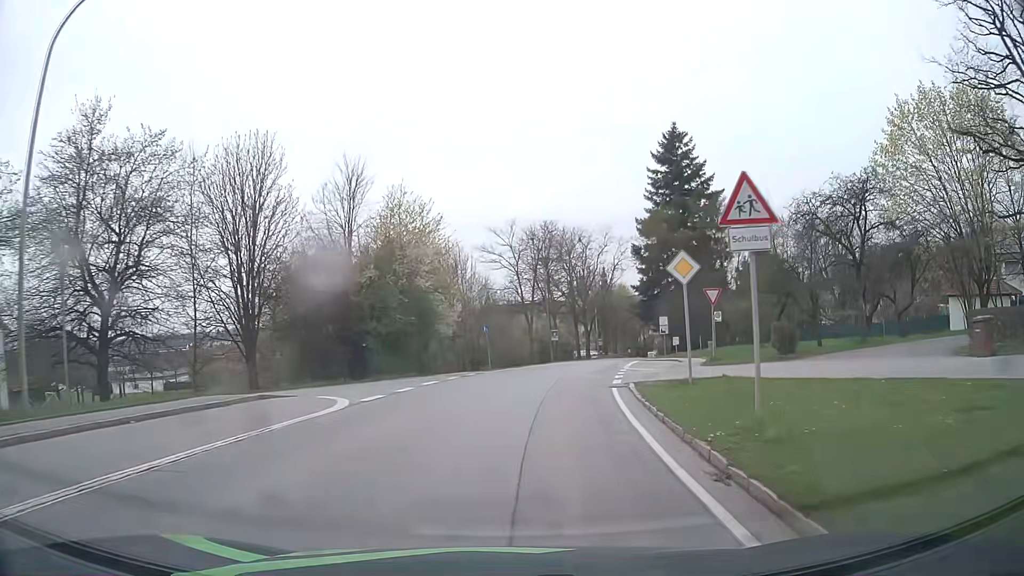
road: secondary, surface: asphalt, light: Day
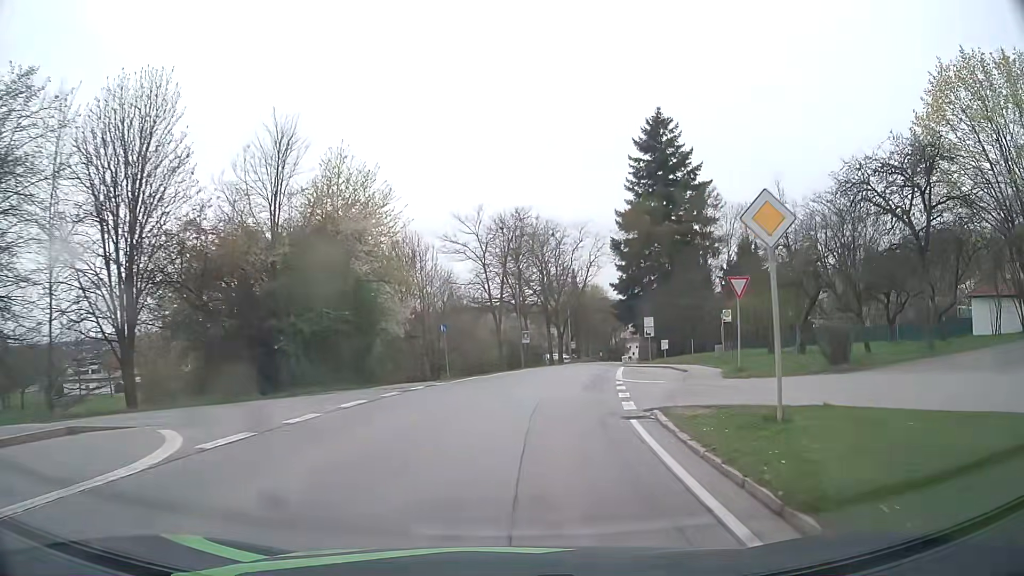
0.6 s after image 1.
(+0.1, +7.0) m; +2°
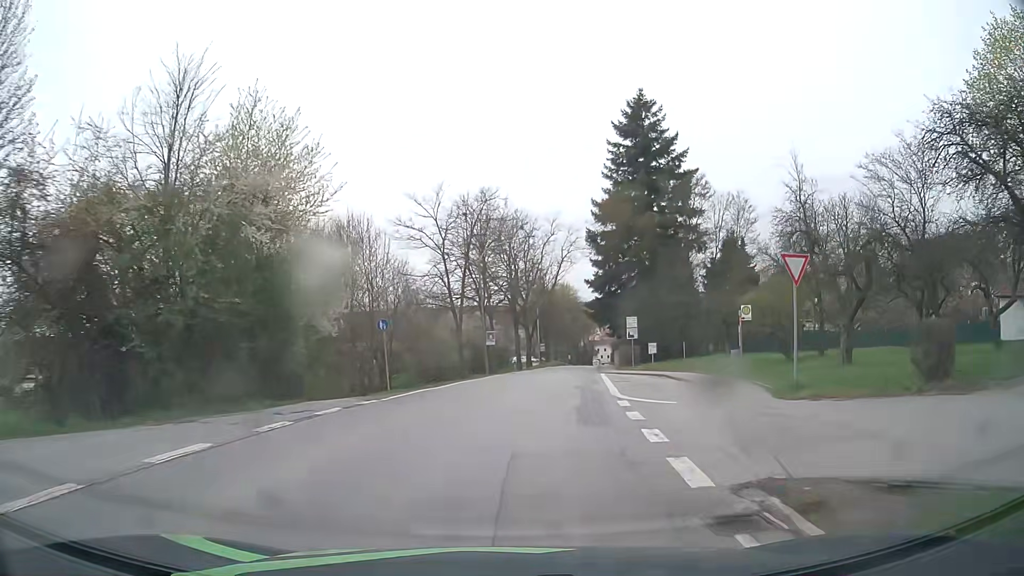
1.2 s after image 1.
(+0.2, +6.9) m; +3°
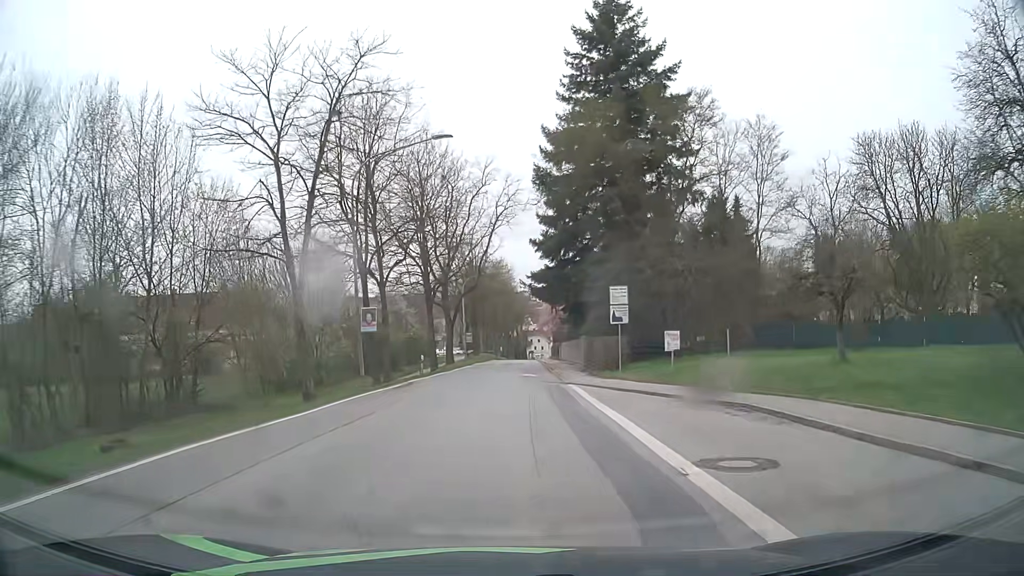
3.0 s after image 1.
(+1.2, +20.3) m; +6°
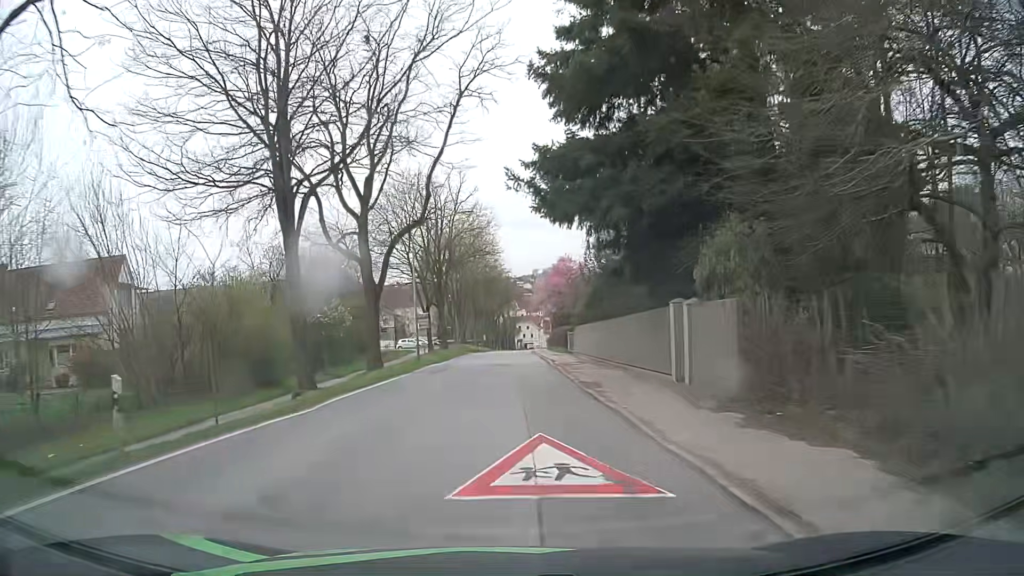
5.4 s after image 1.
(+0.5, +27.2) m; +2°
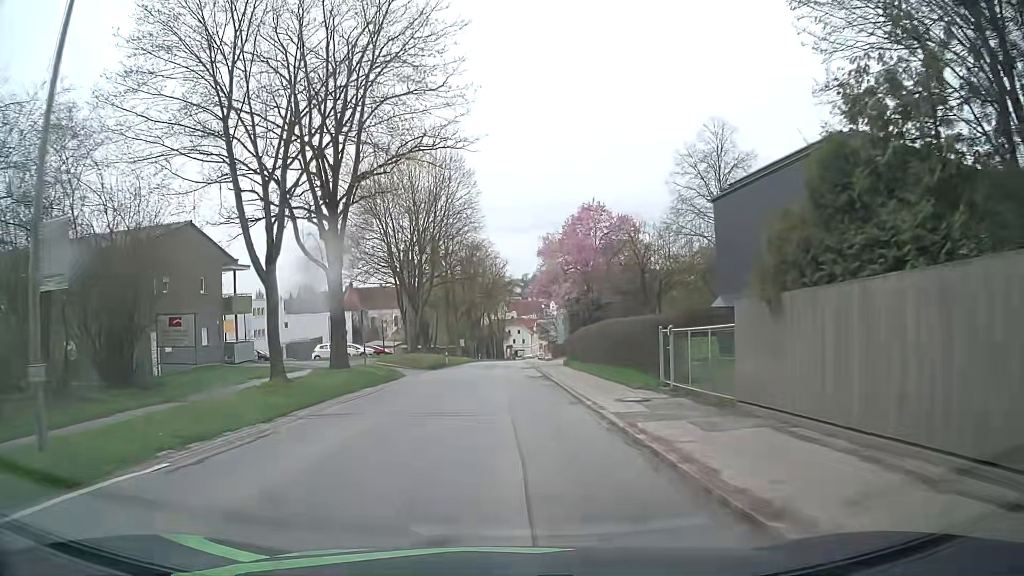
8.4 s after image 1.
(-0.1, +34.7) m; +1°
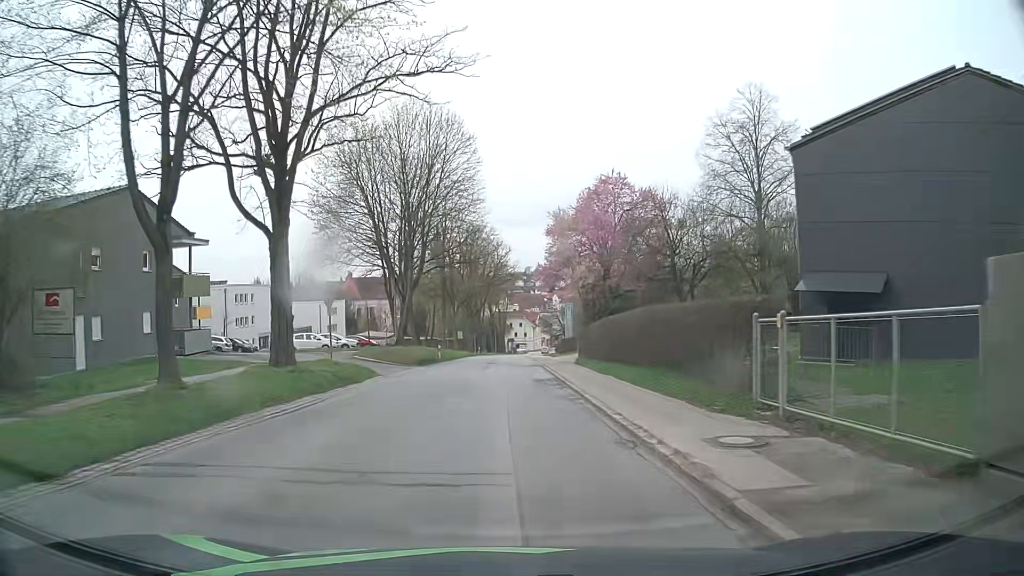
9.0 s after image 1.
(-0.1, +7.0) m; -1°
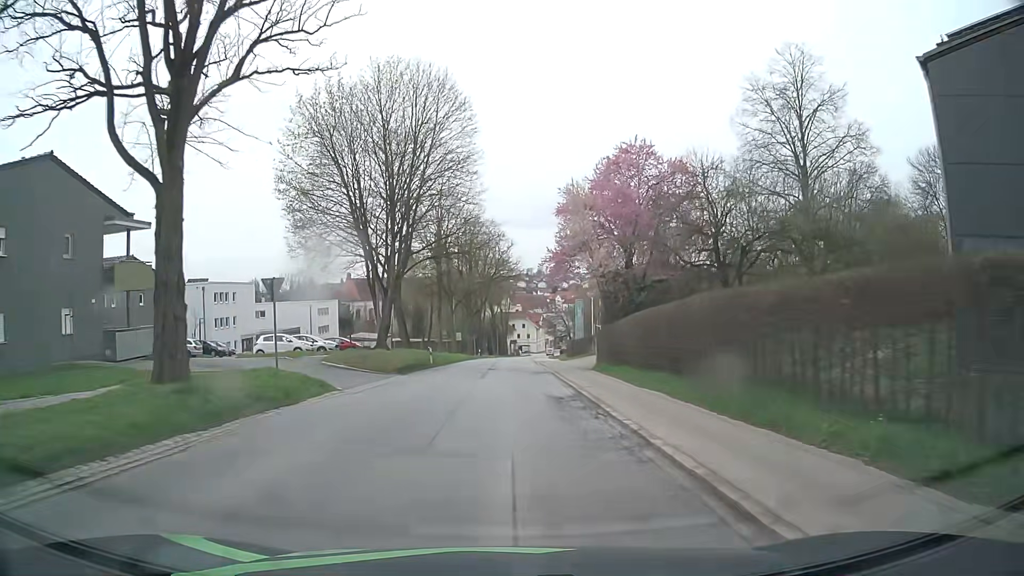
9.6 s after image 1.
(0.0, +7.0) m; 0°
